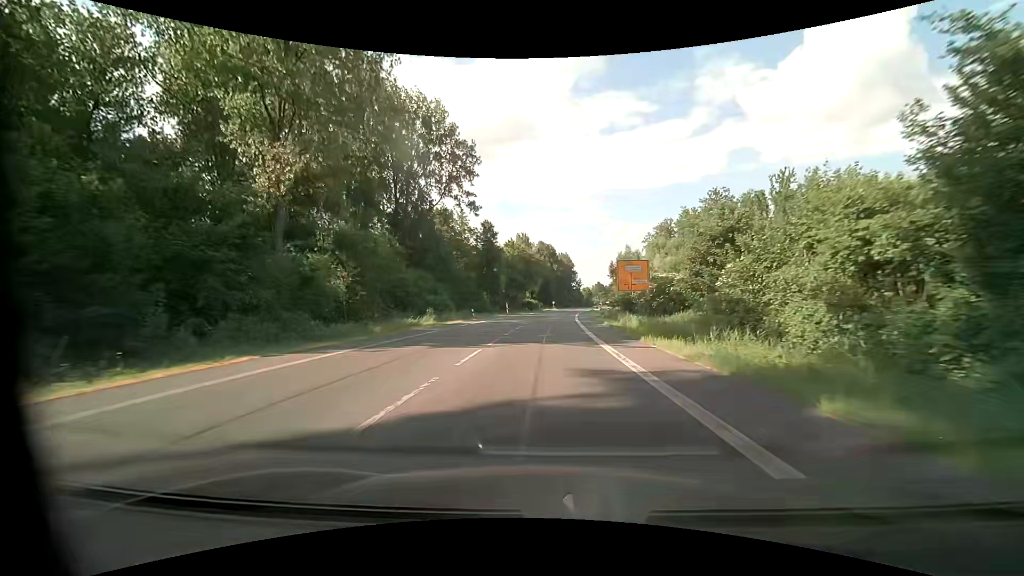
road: primary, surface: asphalt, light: Day
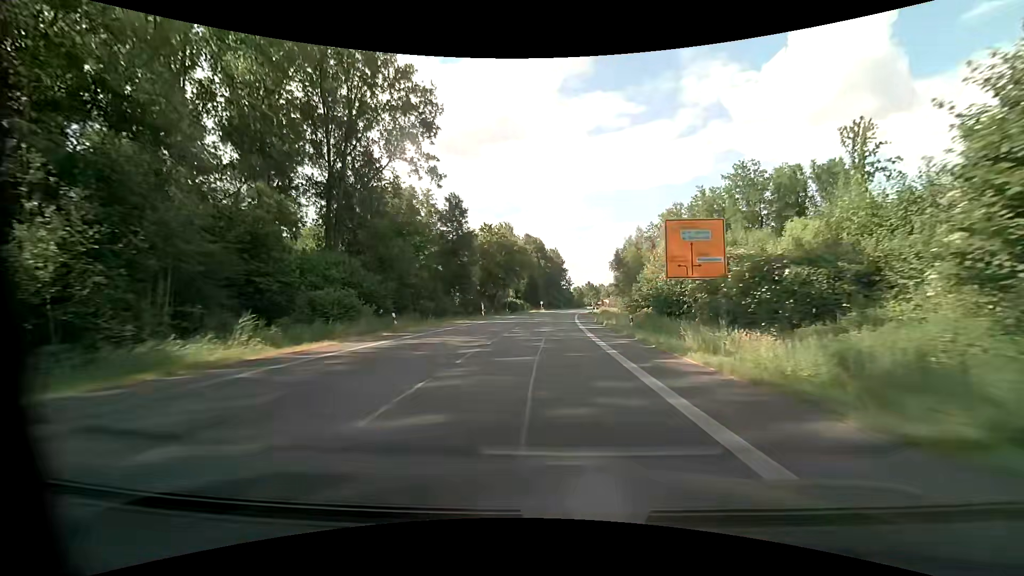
(+0.2, +23.3) m; +1°
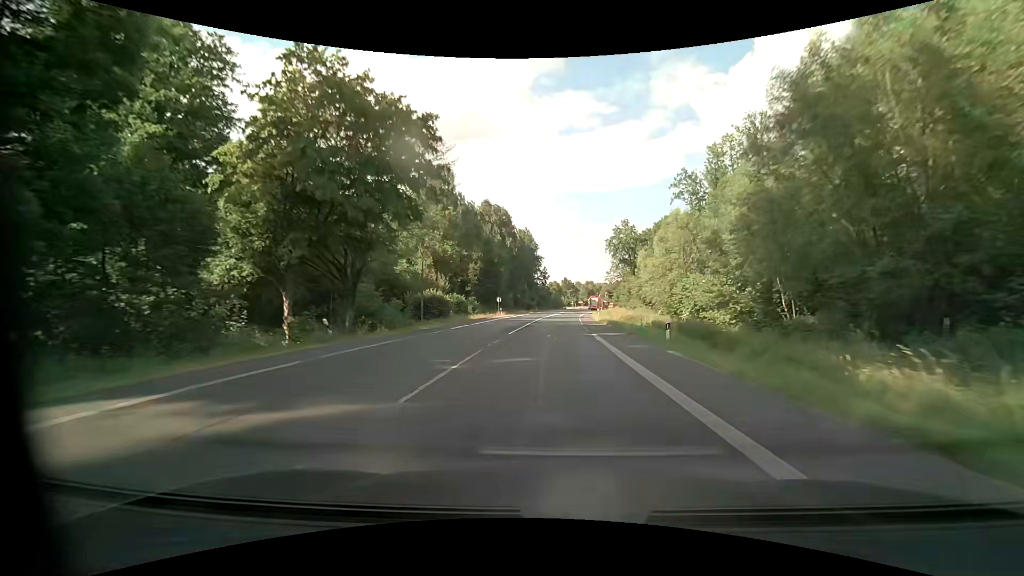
(+1.5, +58.2) m; +3°
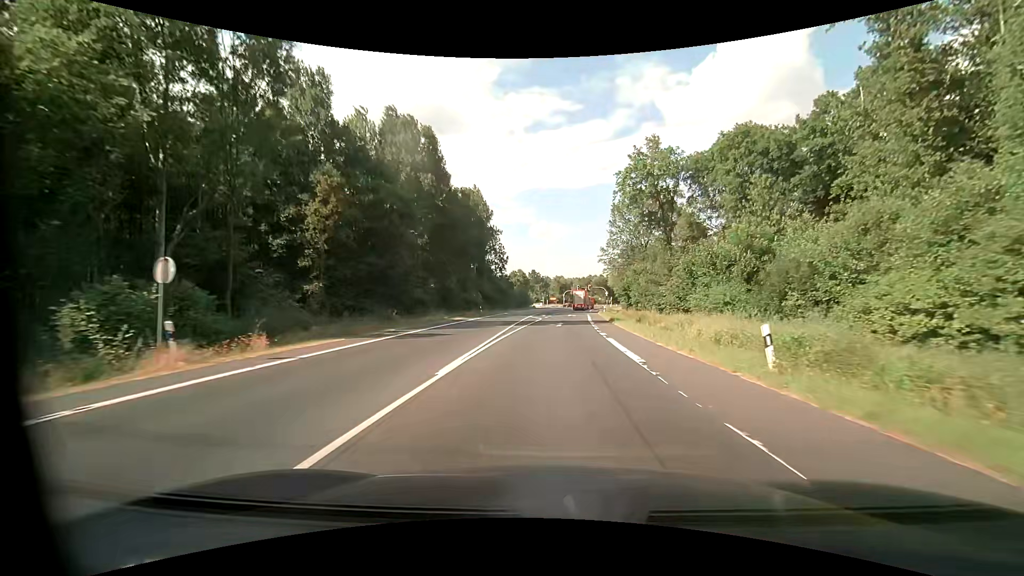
(+1.7, +56.5) m; +4°
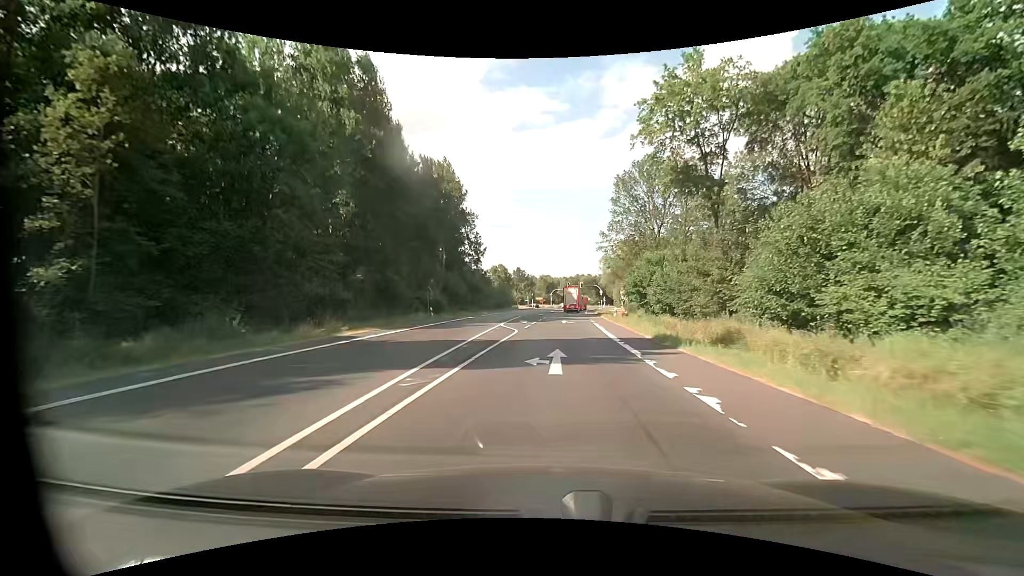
(+0.3, +20.1) m; +2°
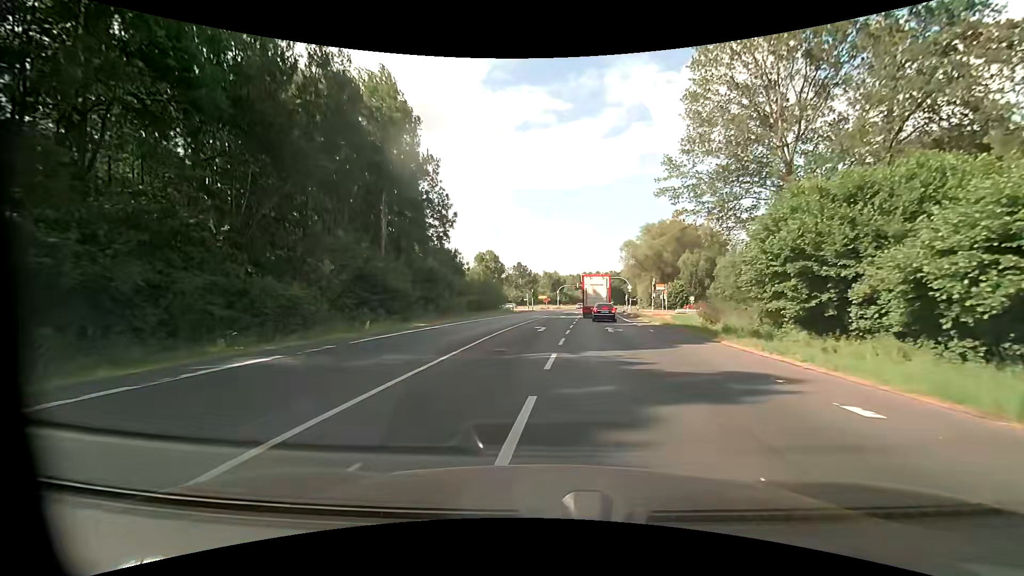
(0.0, +34.9) m; 0°
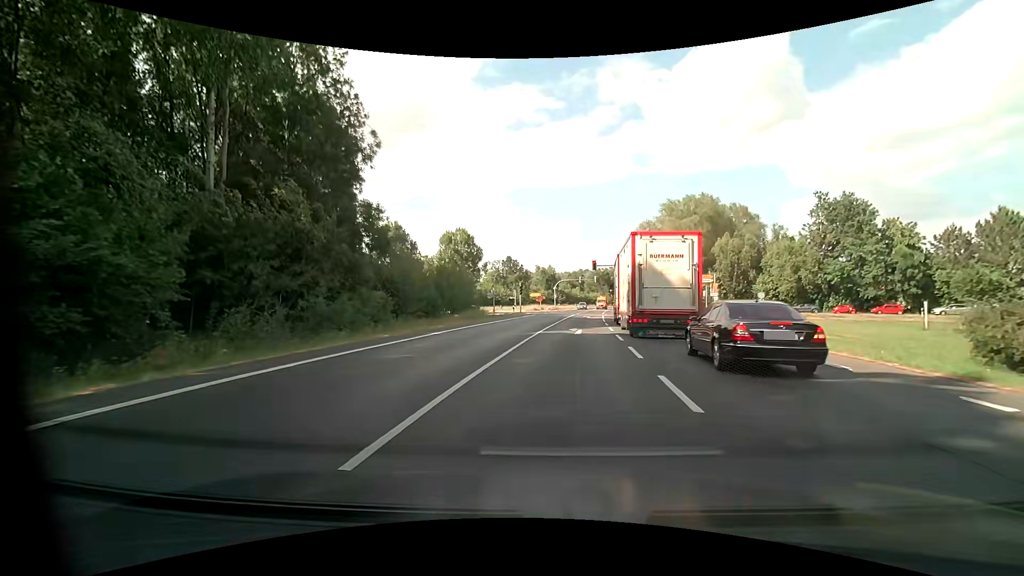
(-0.1, +27.4) m; 0°
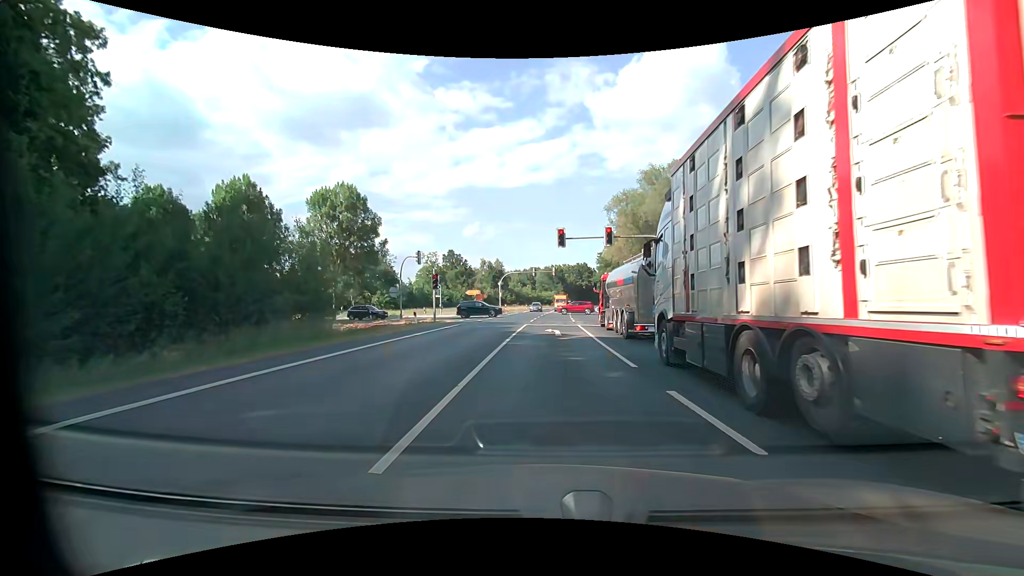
(+1.2, +25.3) m; +5°
